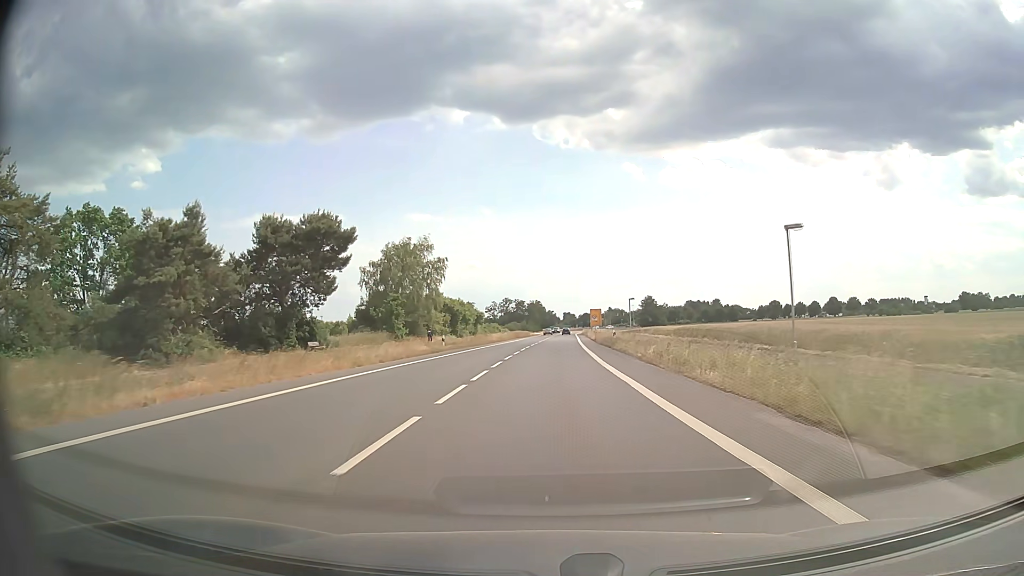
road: primary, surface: asphalt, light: Day
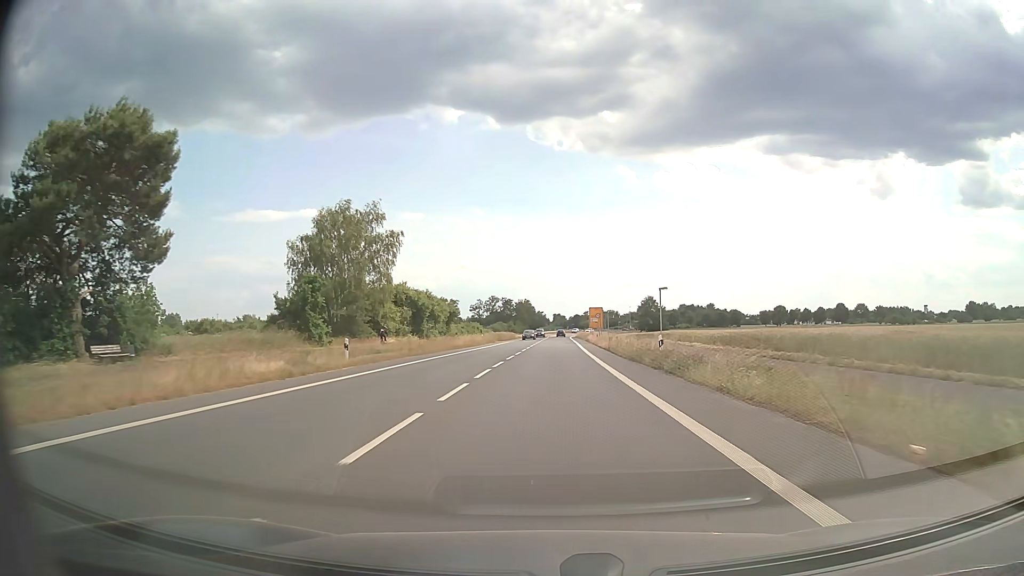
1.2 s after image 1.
(+0.1, +23.3) m; +1°
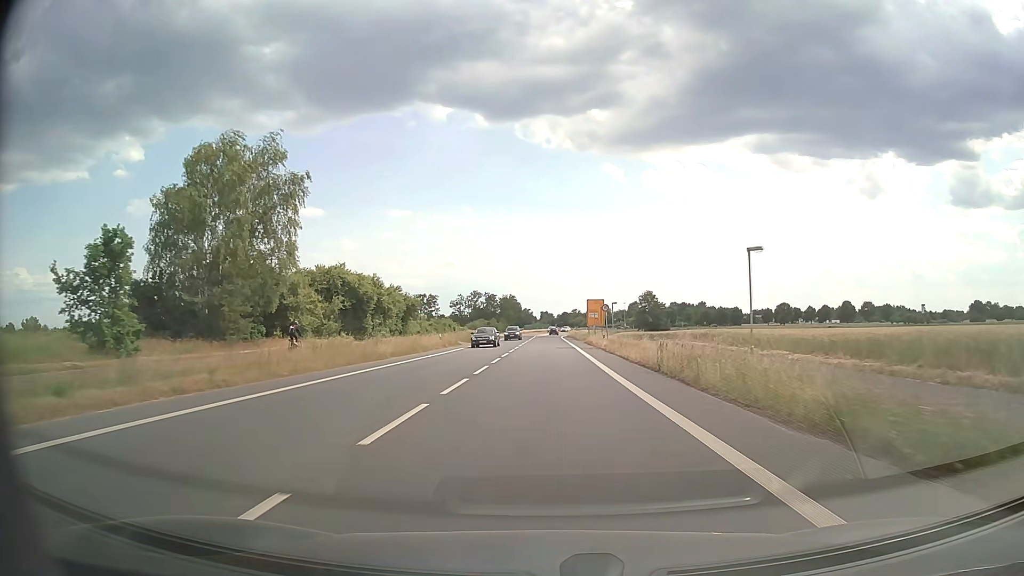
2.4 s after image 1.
(+0.3, +23.0) m; +1°
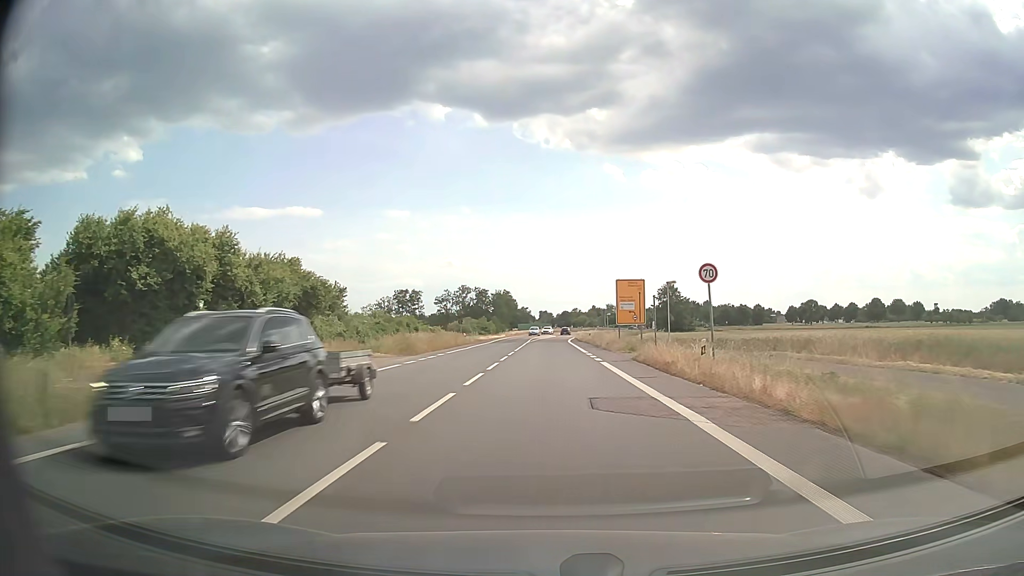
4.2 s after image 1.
(-0.1, +34.0) m; 0°
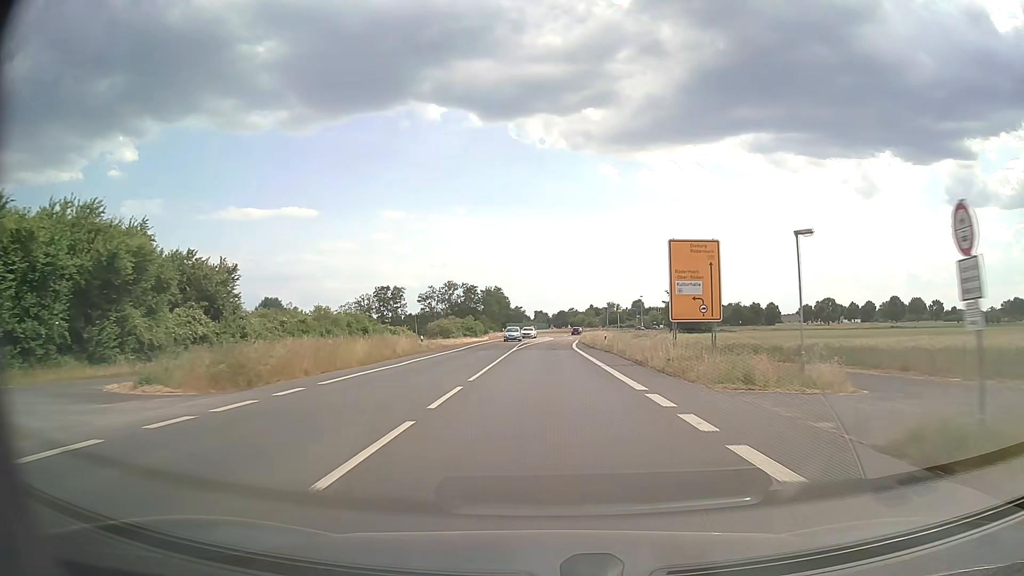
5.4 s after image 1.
(+0.1, +22.3) m; 0°
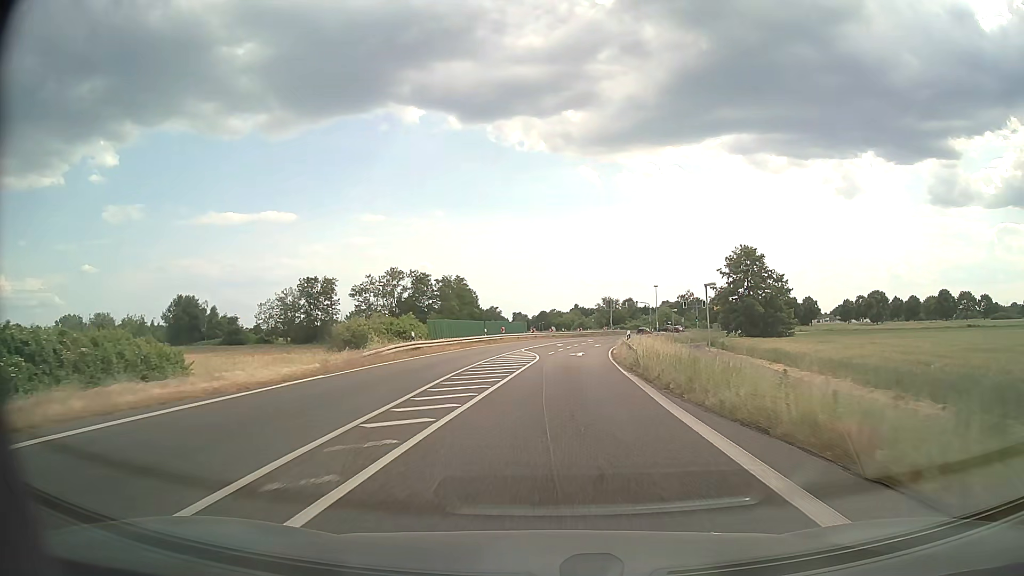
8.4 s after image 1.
(+0.5, +54.3) m; +2°
(0, +10) (0, +20) (+1, +30) (+1, +40) (+1, +50) (+2, +60) (+4, +70) (+6, +80) (+8, +89) (+12, +99) m
